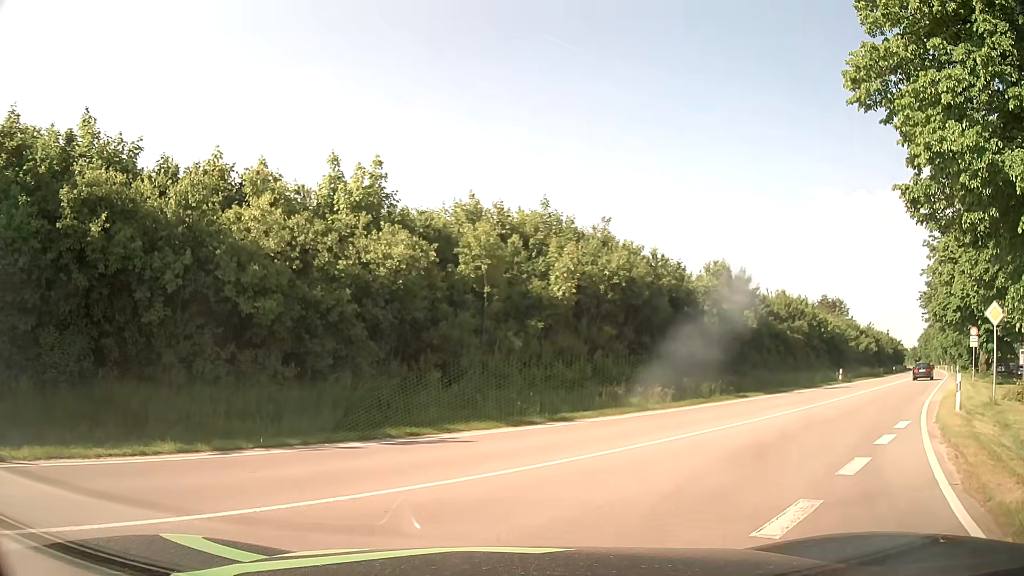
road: primary_link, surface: asphalt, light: Day
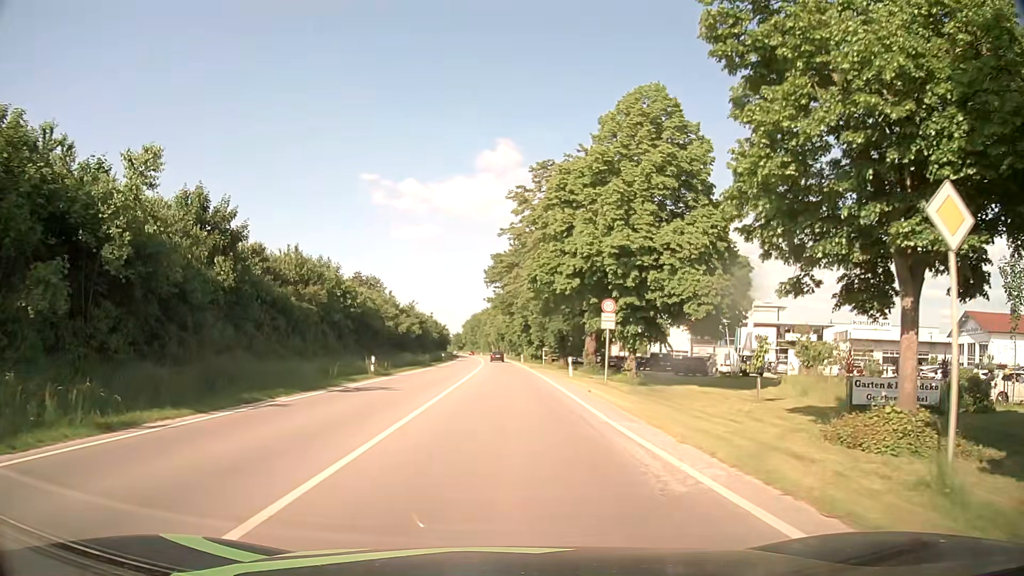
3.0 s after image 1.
(+7.6, +16.4) m; +40°
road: primary
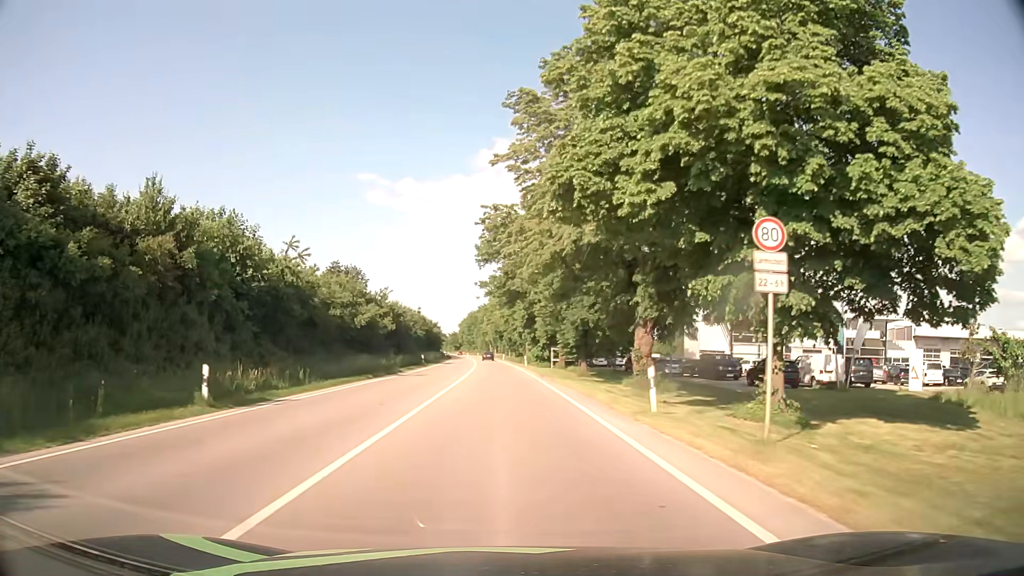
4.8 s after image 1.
(+0.3, +19.7) m; +1°
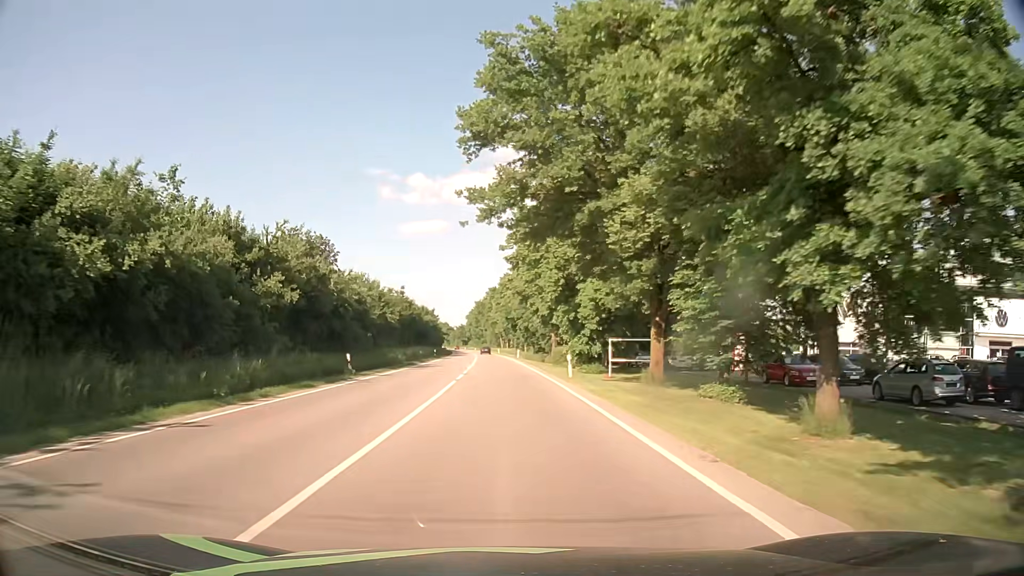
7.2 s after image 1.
(-0.4, +34.9) m; -1°
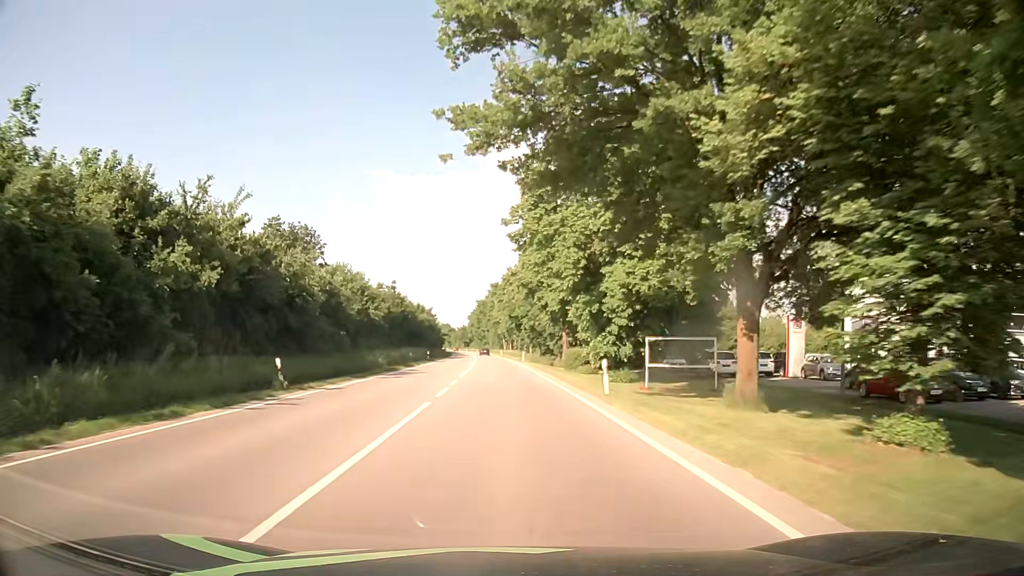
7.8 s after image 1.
(0.0, +9.9) m; -1°
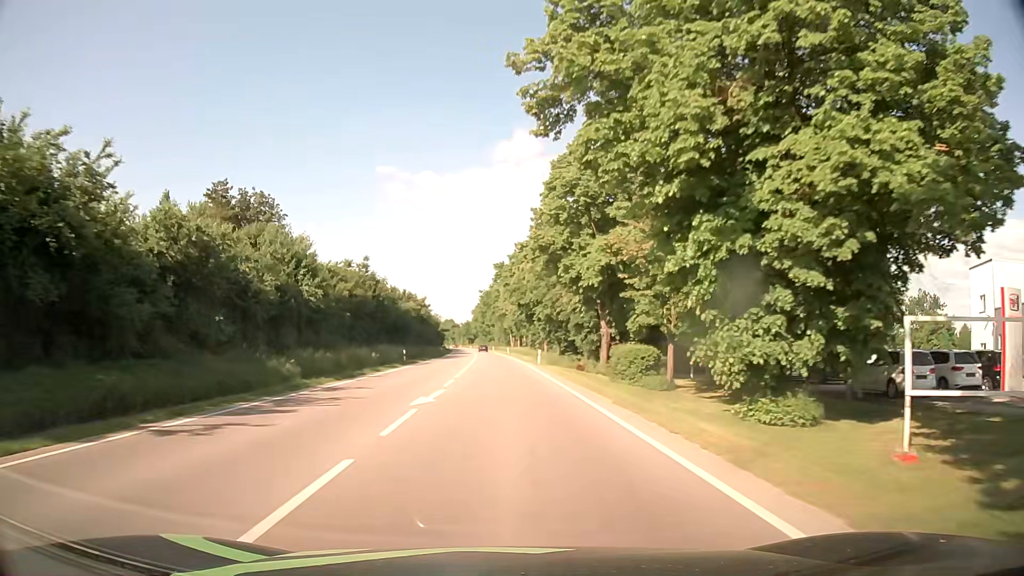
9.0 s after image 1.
(0.0, +20.6) m; 0°
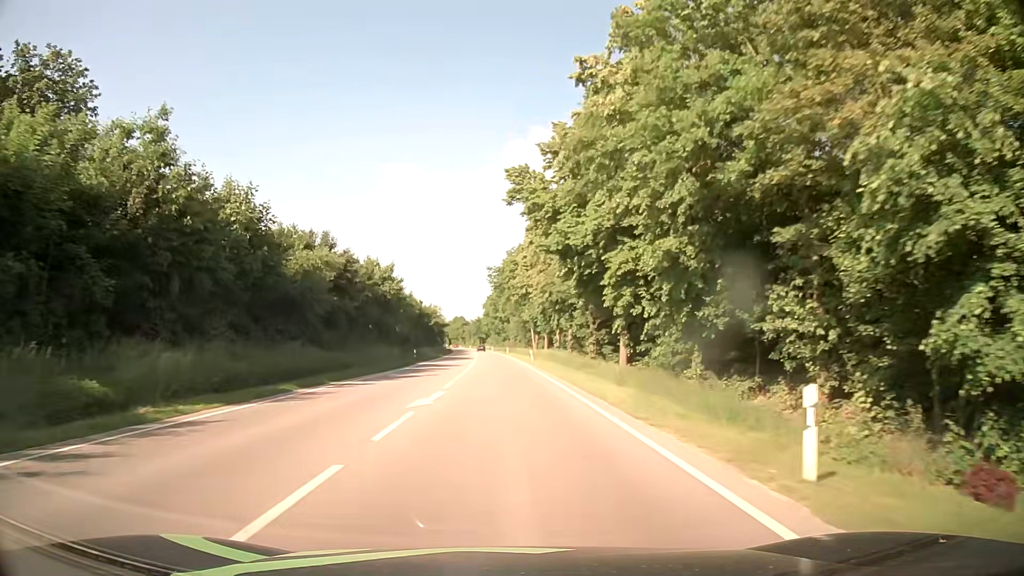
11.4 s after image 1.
(-1.0, +42.6) m; -2°
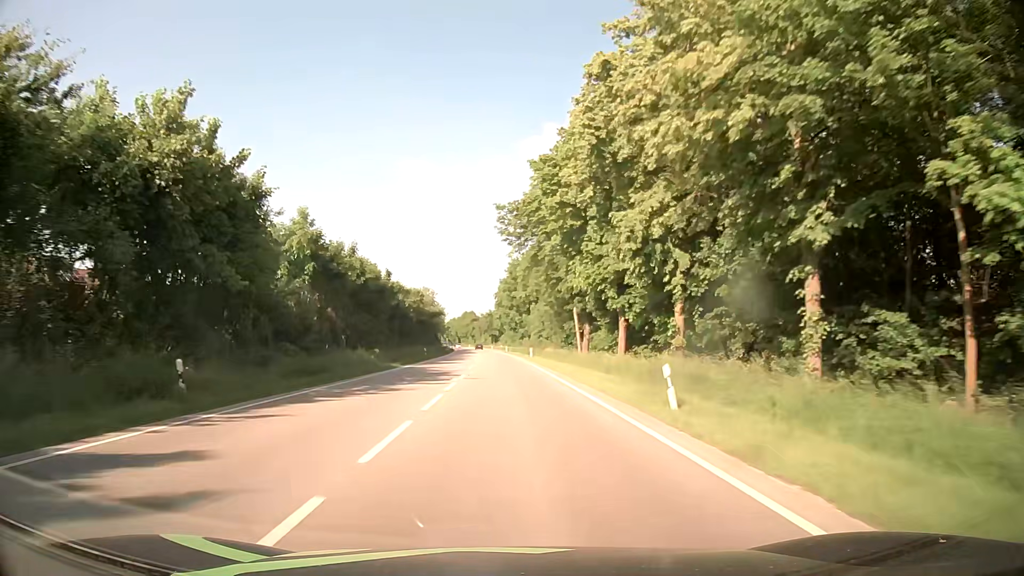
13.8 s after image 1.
(-0.5, +43.6) m; -1°
(0, +10) (0, +20) (0, +30) (0, +40) (-1, +50) (-1, +60) (-1, +70) (-1, +80) (-2, +90) (-2, +100) m
